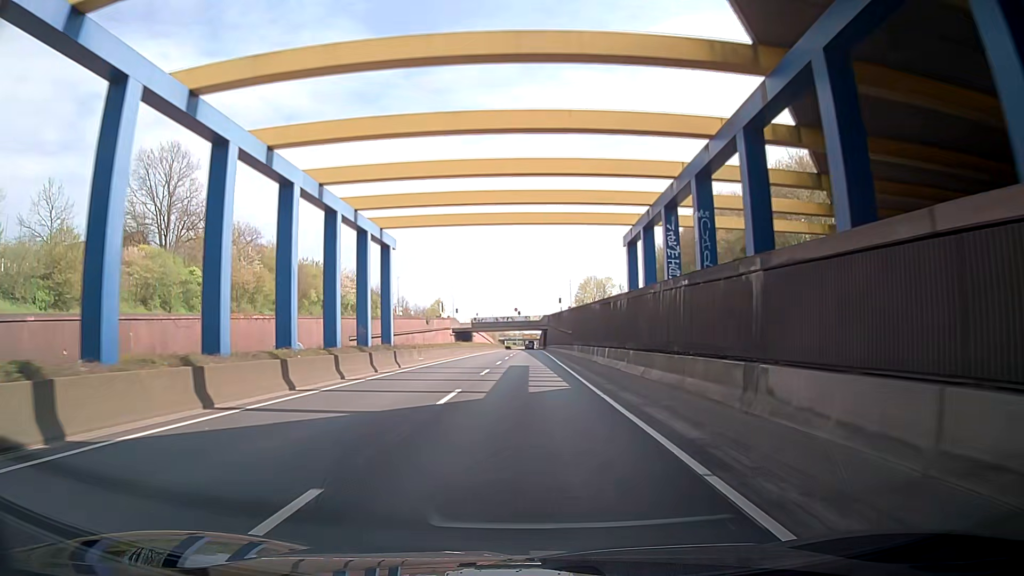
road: trunk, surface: asphalt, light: Day
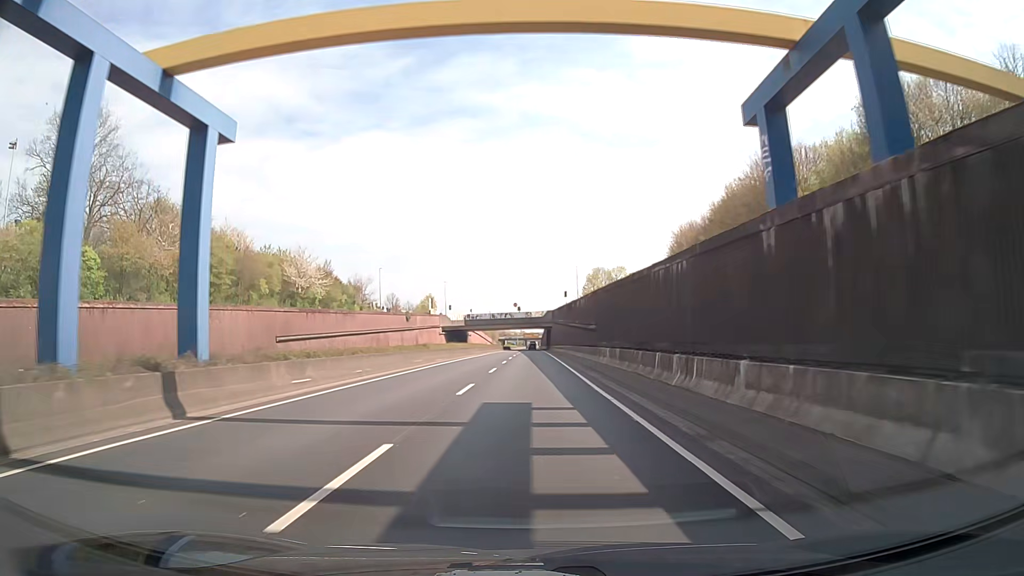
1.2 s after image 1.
(+0.5, +21.6) m; +1°
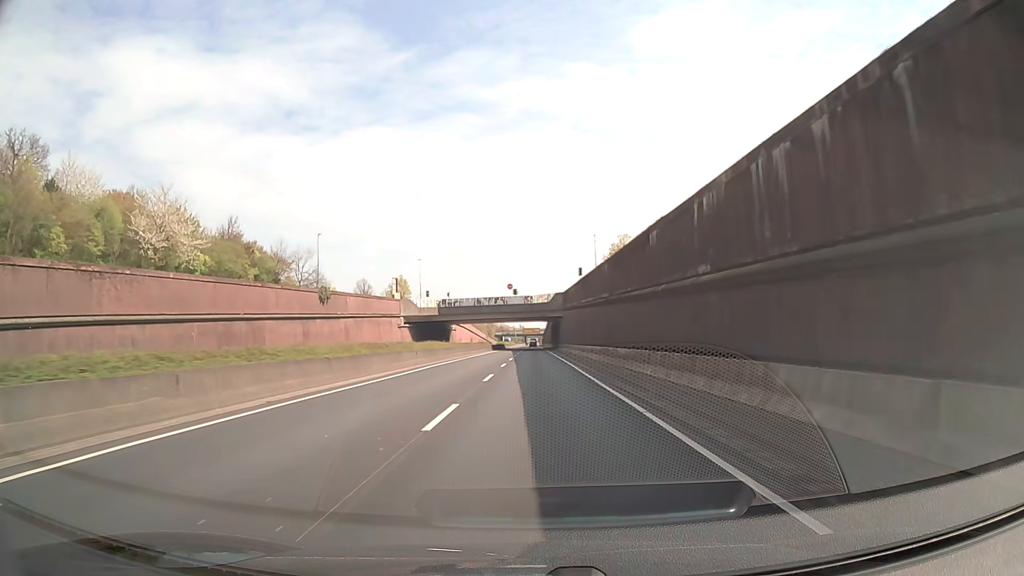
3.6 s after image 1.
(+0.1, +43.2) m; 0°
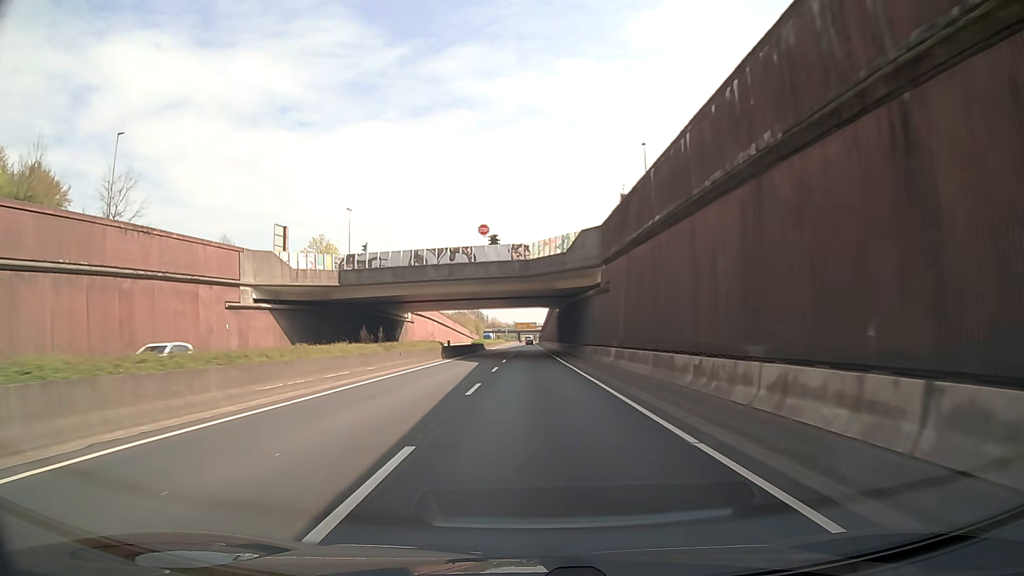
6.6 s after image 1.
(+0.1, +54.1) m; 0°
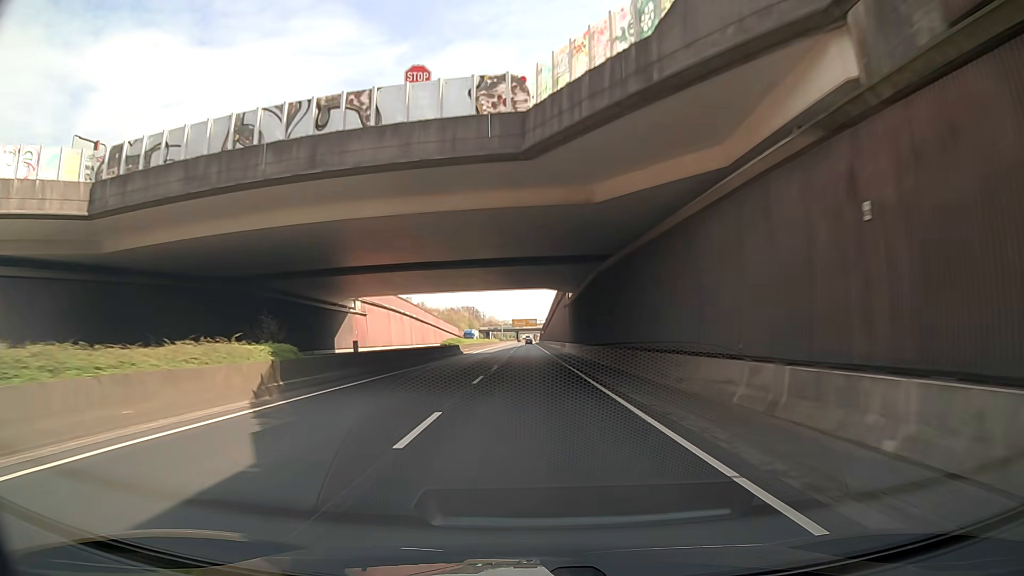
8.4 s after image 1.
(+0.1, +32.5) m; 0°
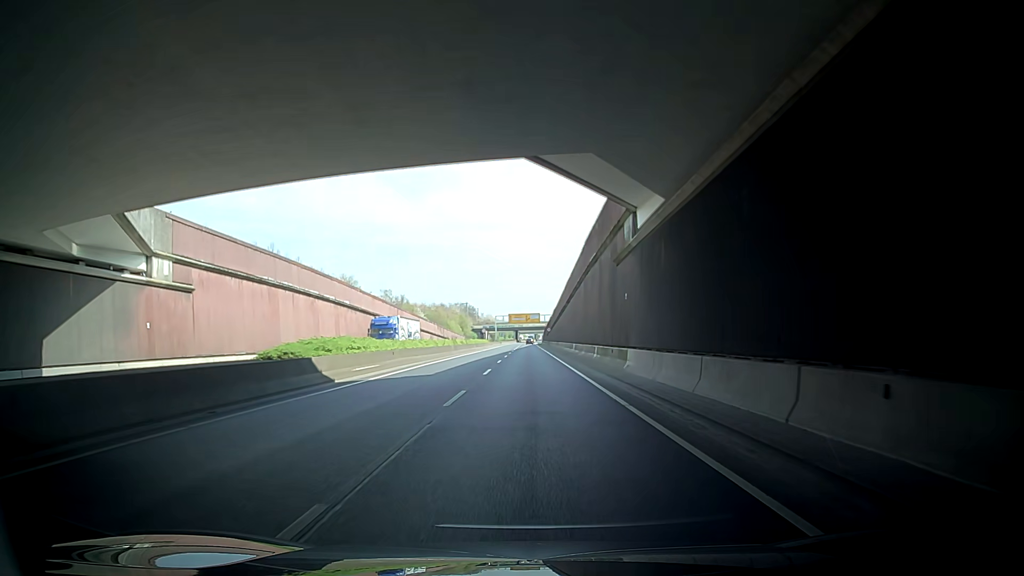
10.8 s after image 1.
(-0.2, +43.3) m; -1°
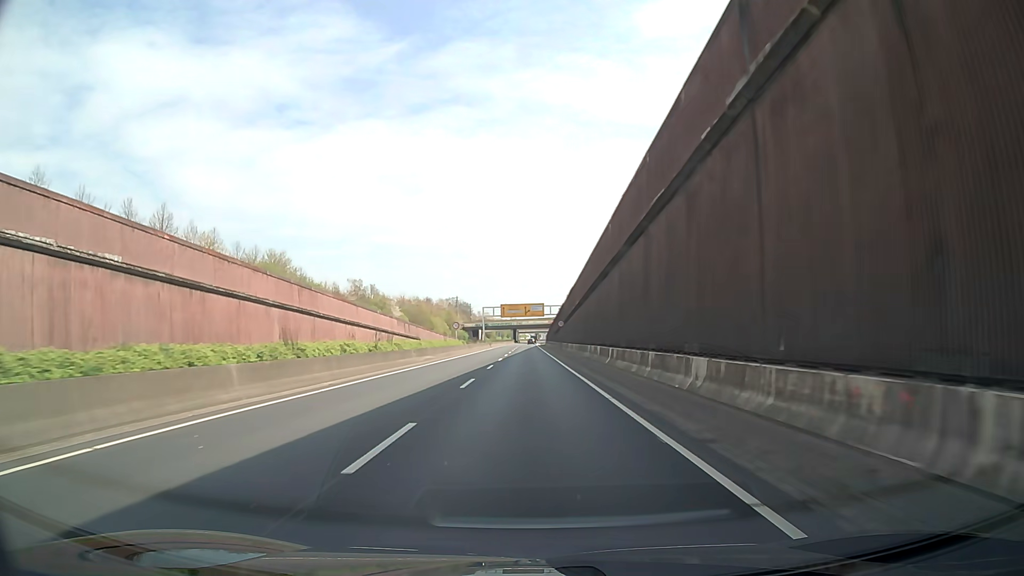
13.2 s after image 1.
(+0.4, +43.2) m; +1°
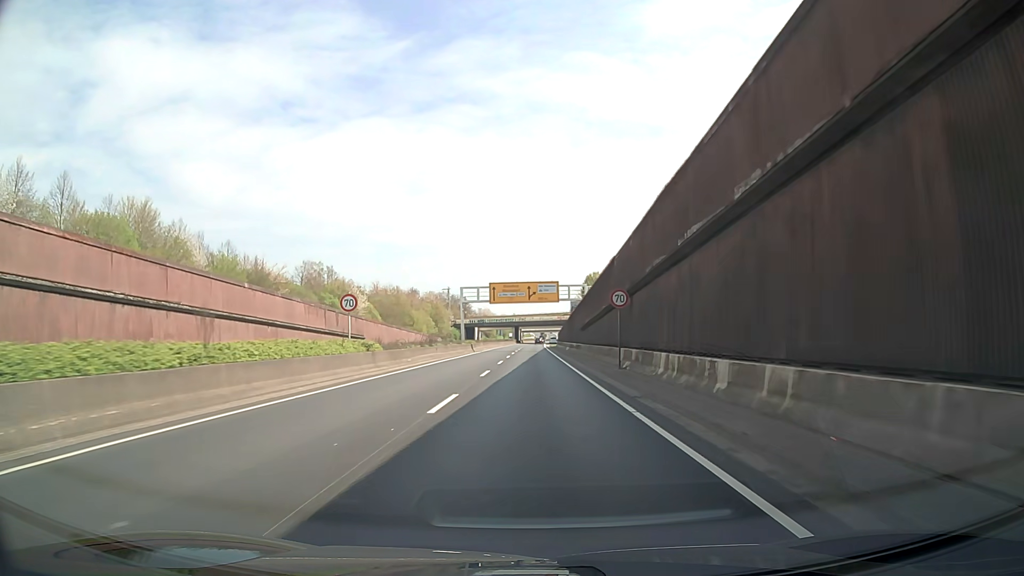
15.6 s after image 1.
(+0.1, +43.1) m; 0°
(0, +10) (0, +20) (0, +30) (0, +40) (0, +50) (0, +60) (0, +70) (0, +80) (+1, +90) (+1, +100) m
